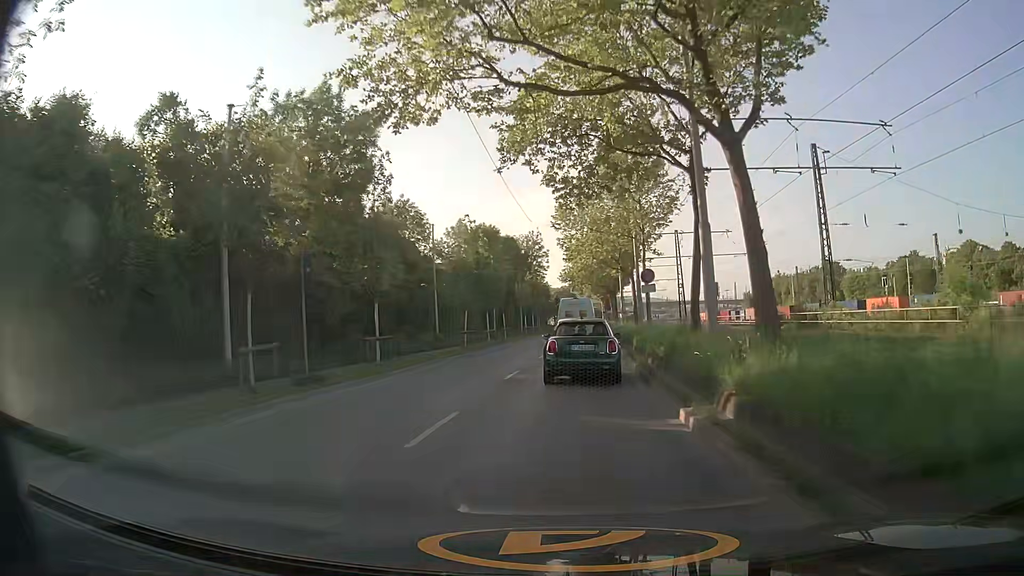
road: secondary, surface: asphalt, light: Day
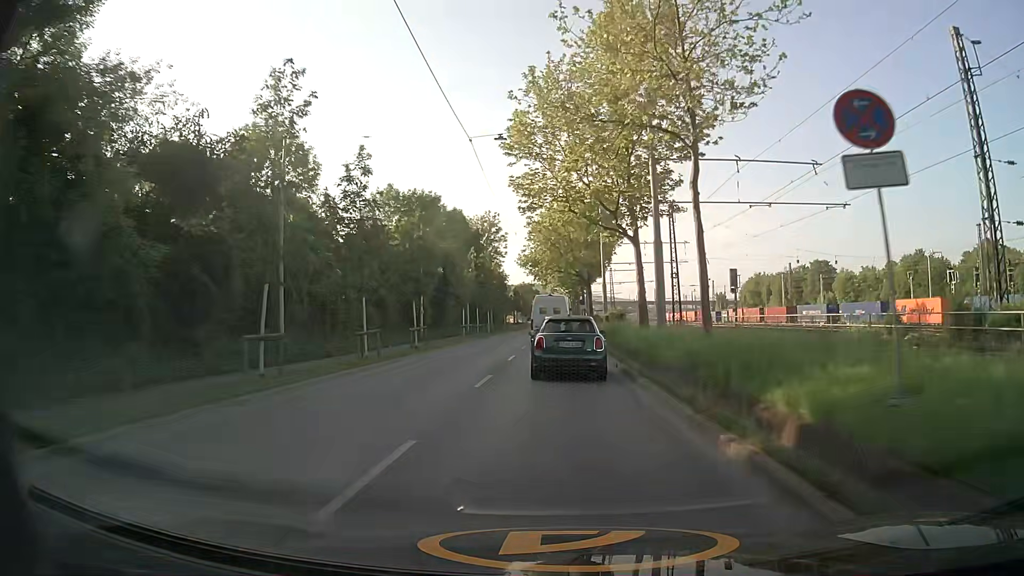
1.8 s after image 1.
(+0.6, +21.2) m; +4°
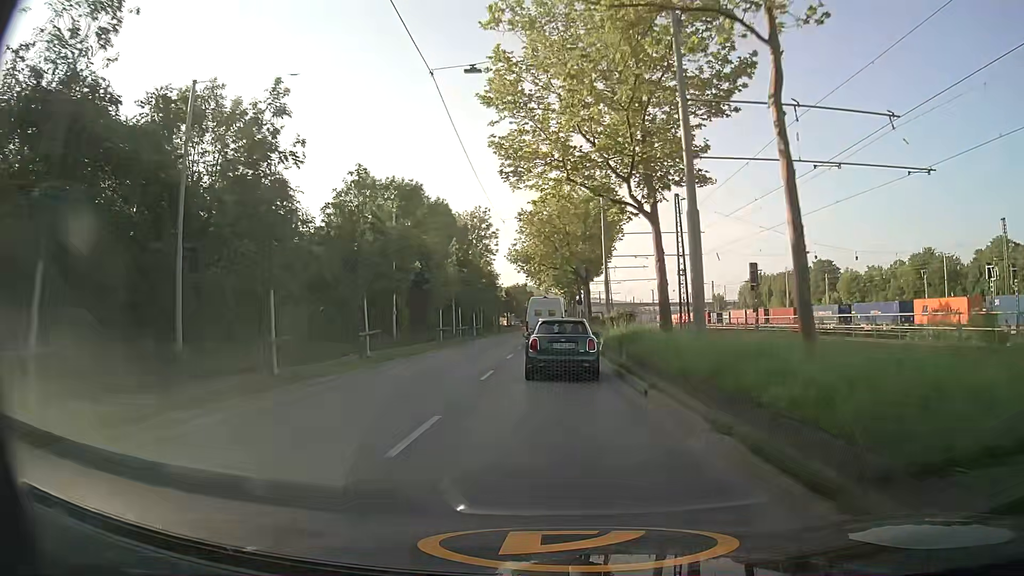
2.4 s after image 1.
(0.0, +6.9) m; 0°
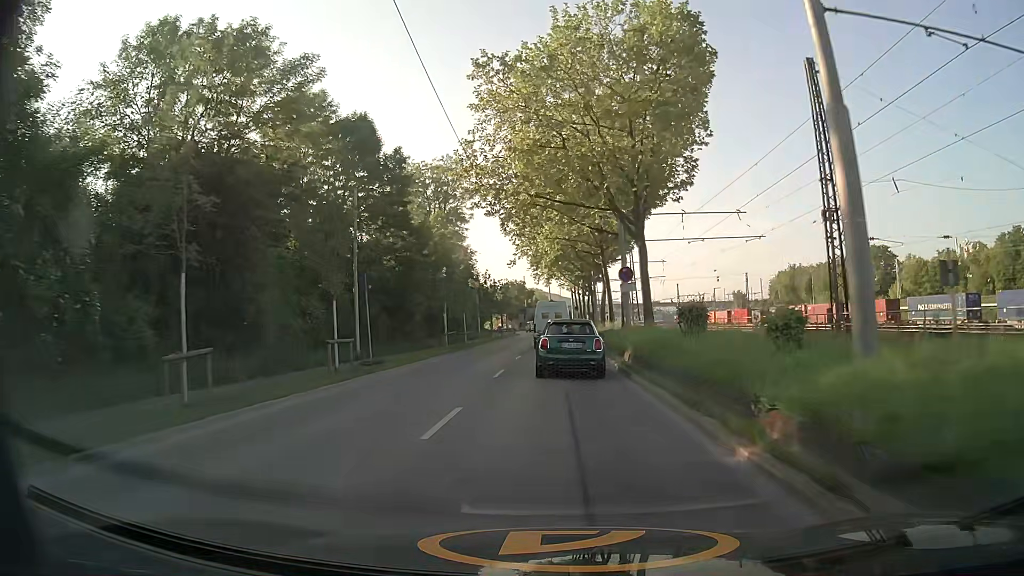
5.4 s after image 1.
(-0.3, +35.4) m; 0°
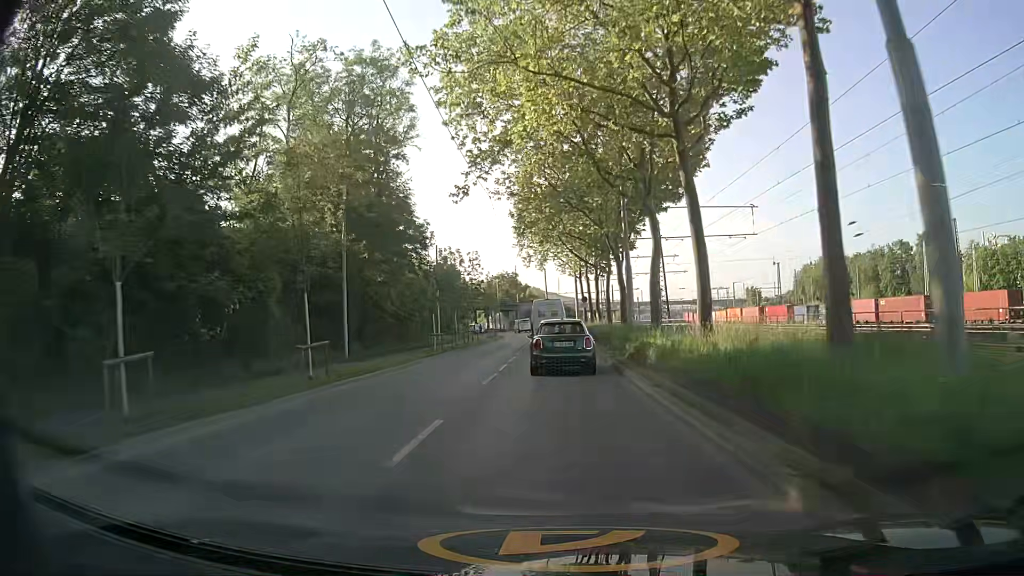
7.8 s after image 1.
(-0.1, +28.8) m; 0°
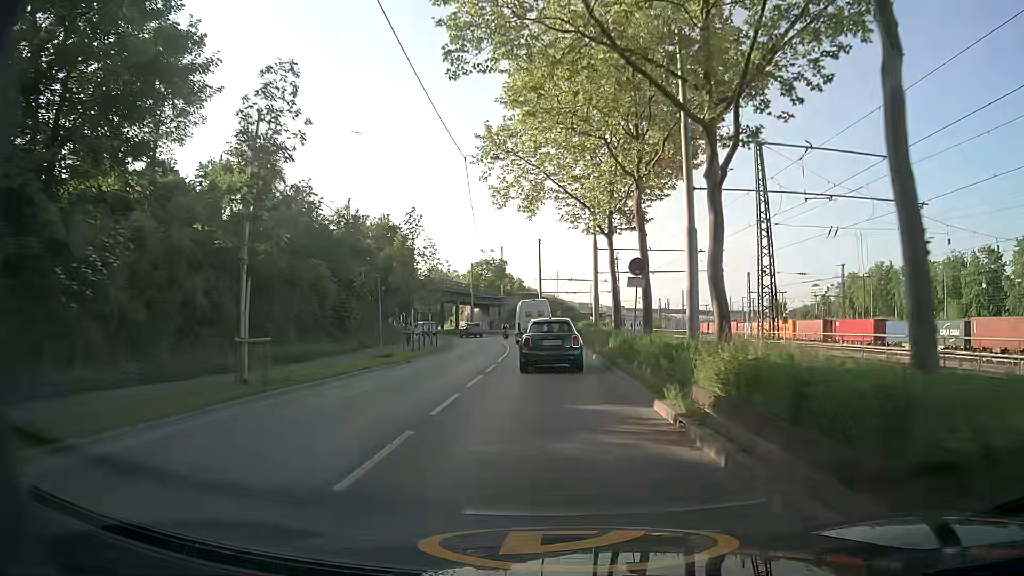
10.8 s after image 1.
(-0.1, +37.5) m; 0°
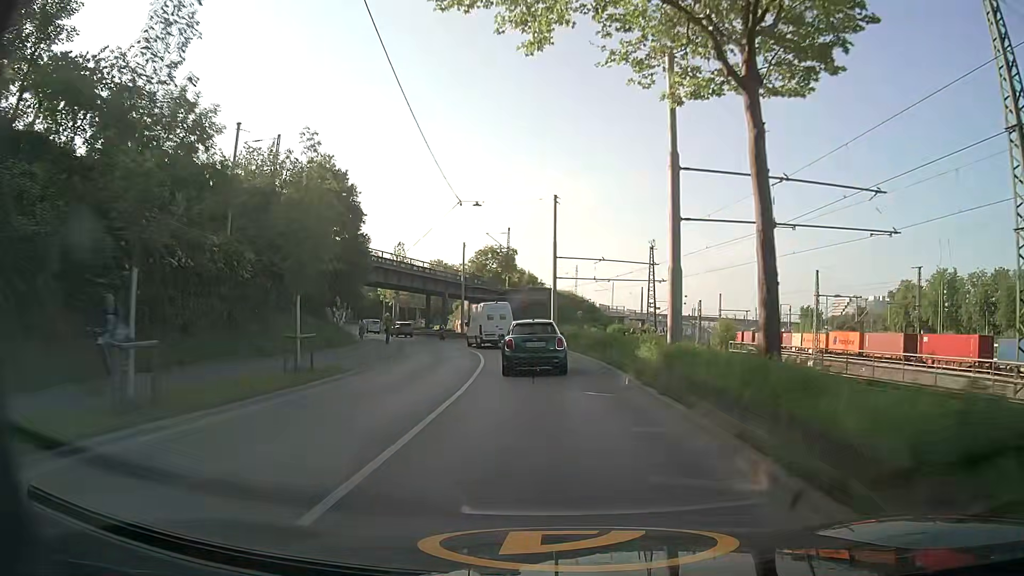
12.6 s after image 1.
(-0.1, +22.6) m; -1°
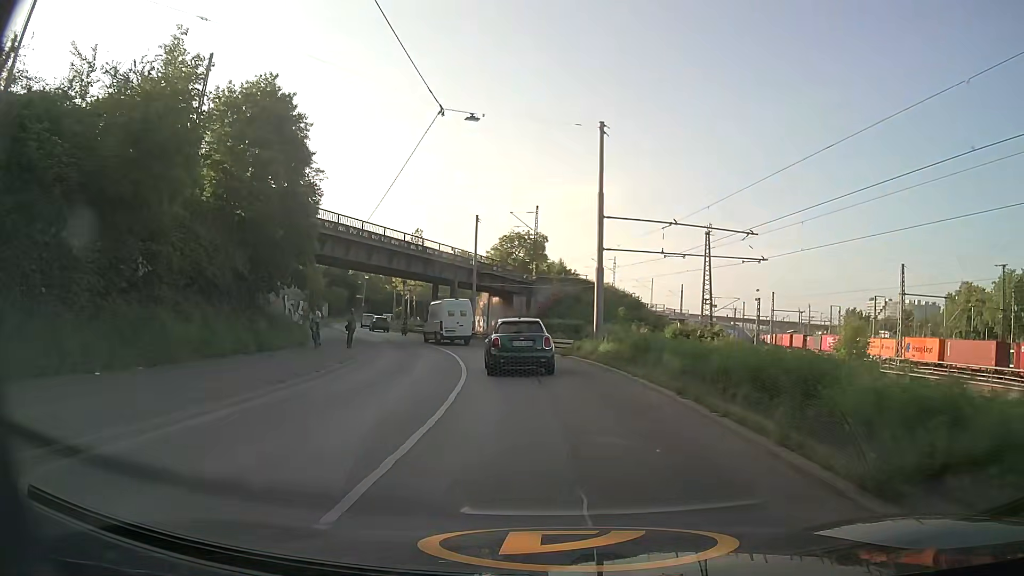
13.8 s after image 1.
(-0.3, +14.8) m; -3°
(0, +10) (-1, +20) (-3, +30) (-5, +40) (-8, +49) (-12, +58) (-16, +68) (-19, +77) (-23, +86) (-25, +96) m
